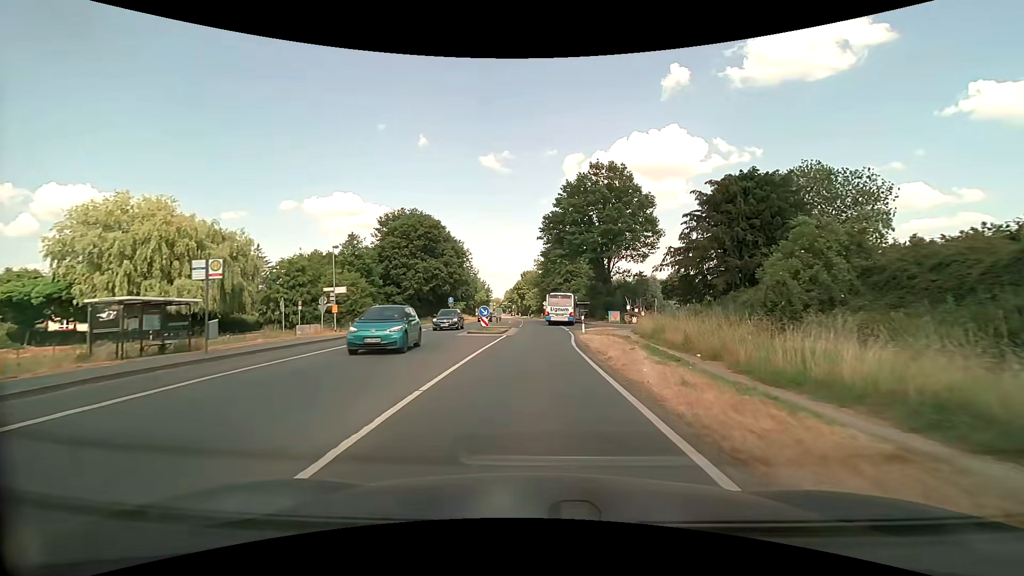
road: secondary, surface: asphalt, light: Day
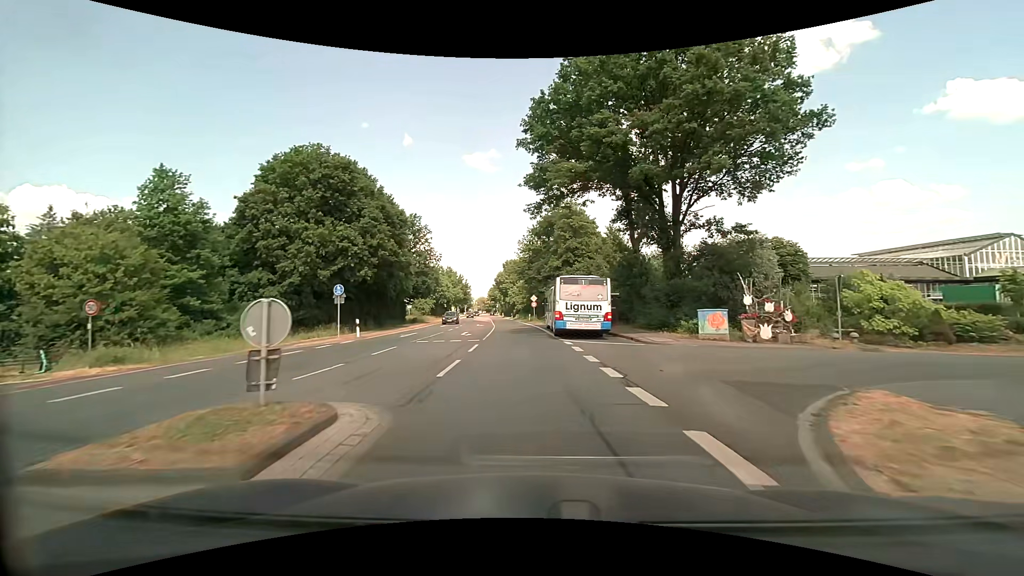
(+0.4, +31.8) m; +2°
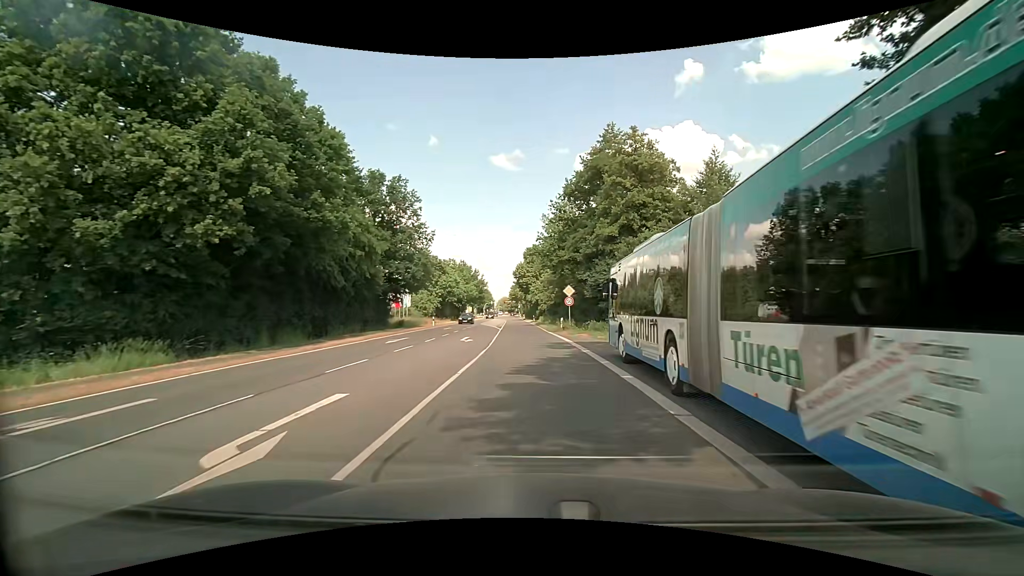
(-0.8, +24.7) m; -3°
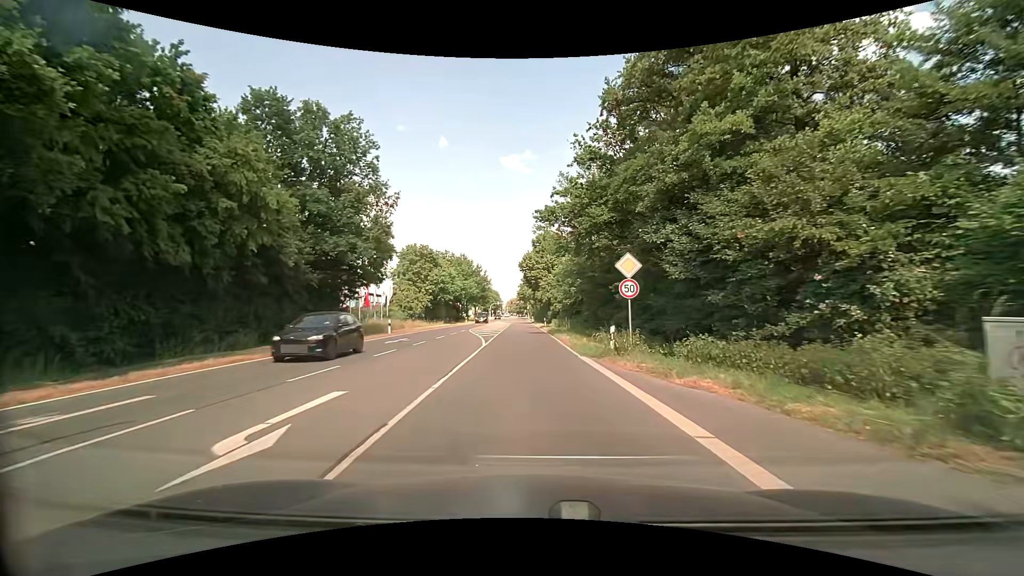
(-0.1, +19.9) m; -1°
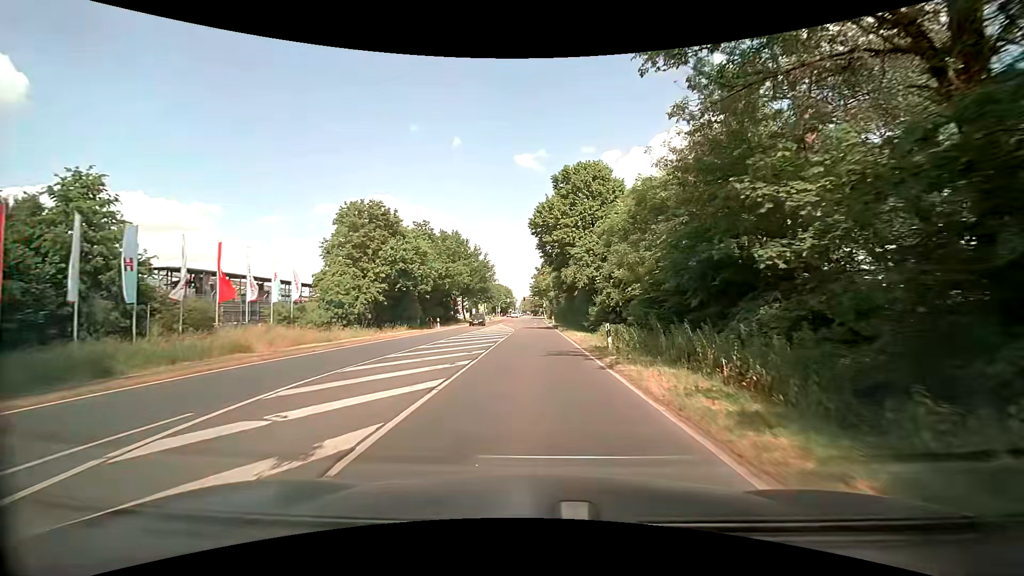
(-1.0, +36.8) m; -3°
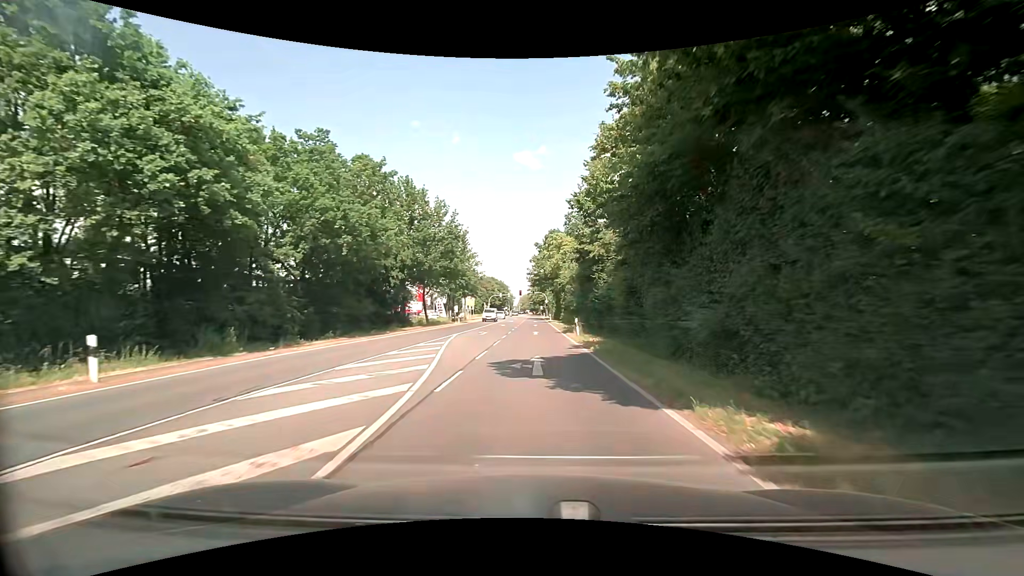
(+0.3, +38.2) m; 0°
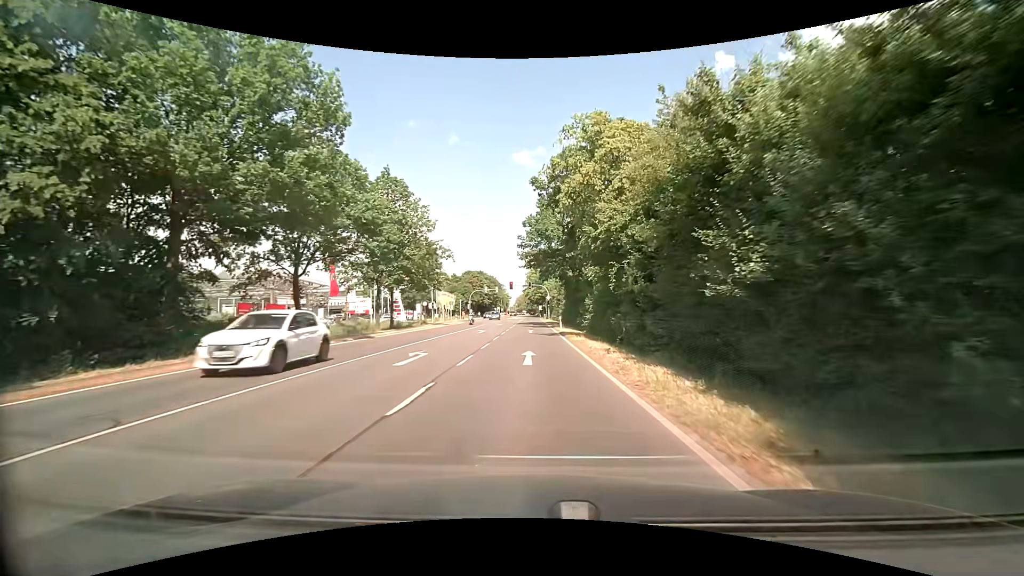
(+0.2, +38.2) m; 0°
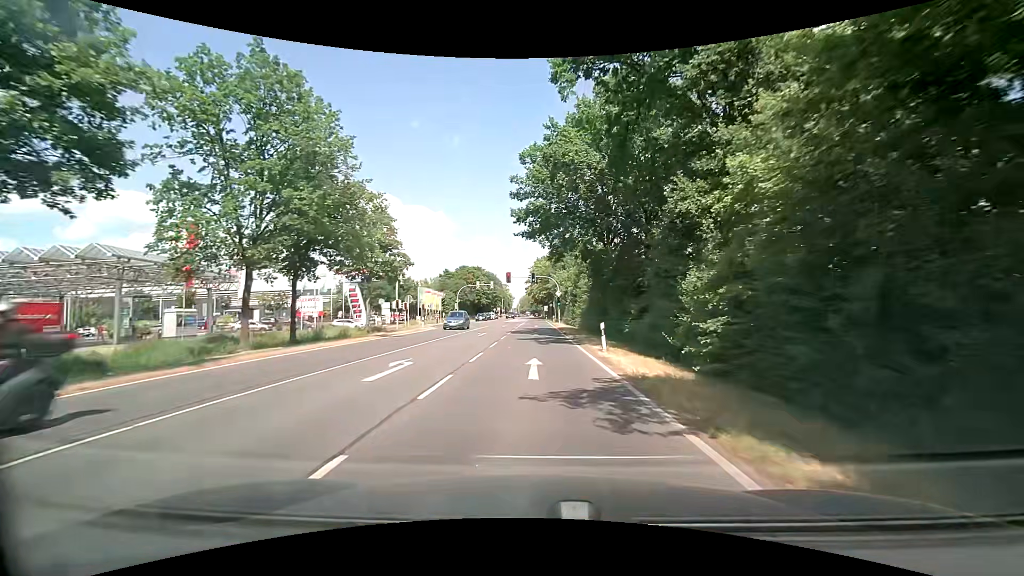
(0.0, +22.8) m; 0°
